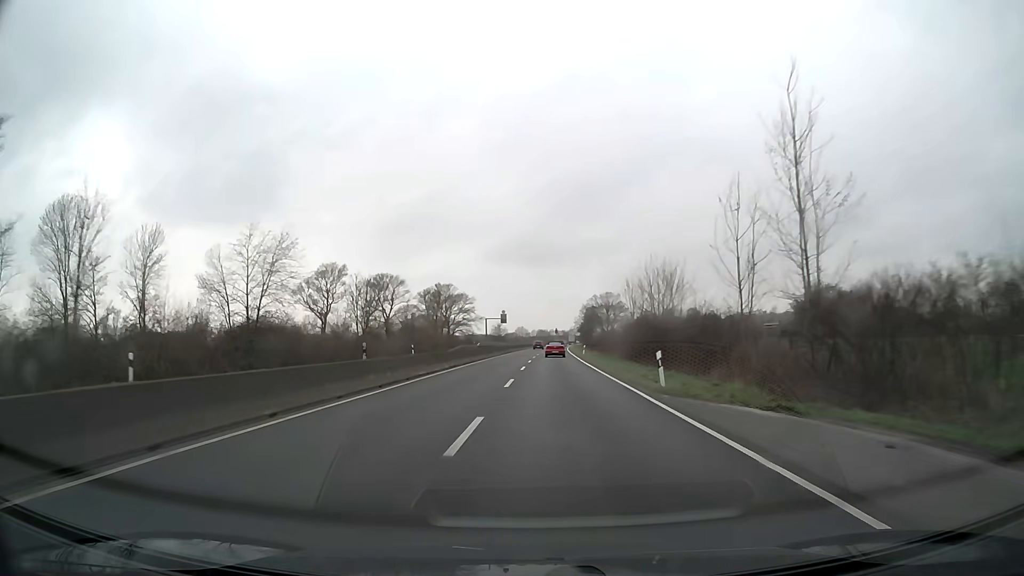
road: trunk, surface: asphalt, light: Day
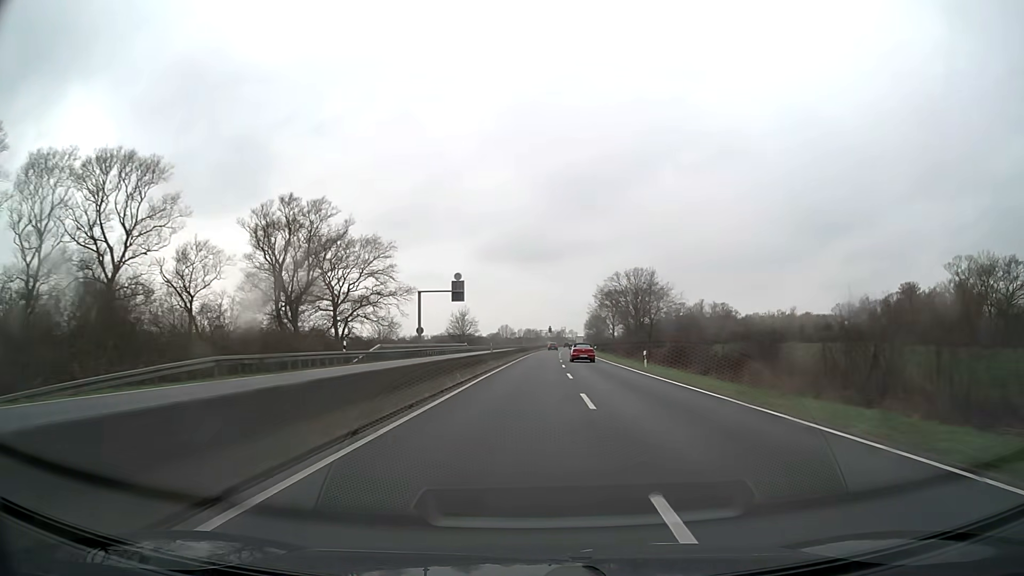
(+0.2, +78.9) m; +1°
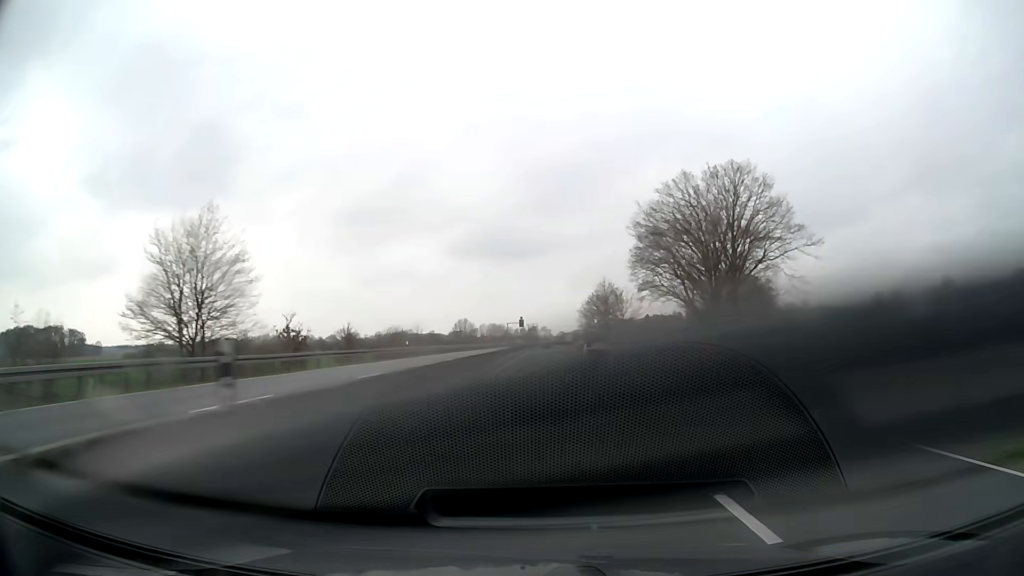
(+2.3, +84.8) m; +3°
(0, +10) (0, +20) (0, +30) (0, +40) (+1, +50) (+1, +60) (+1, +70) (+1, +80) (+2, +90) (+2, +100) m
